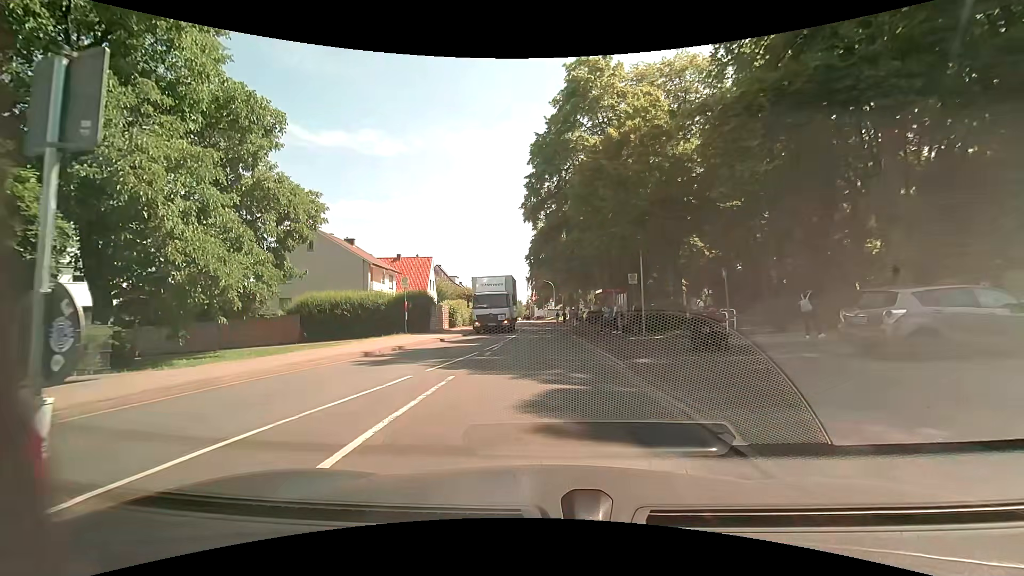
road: residential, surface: asphalt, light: Day
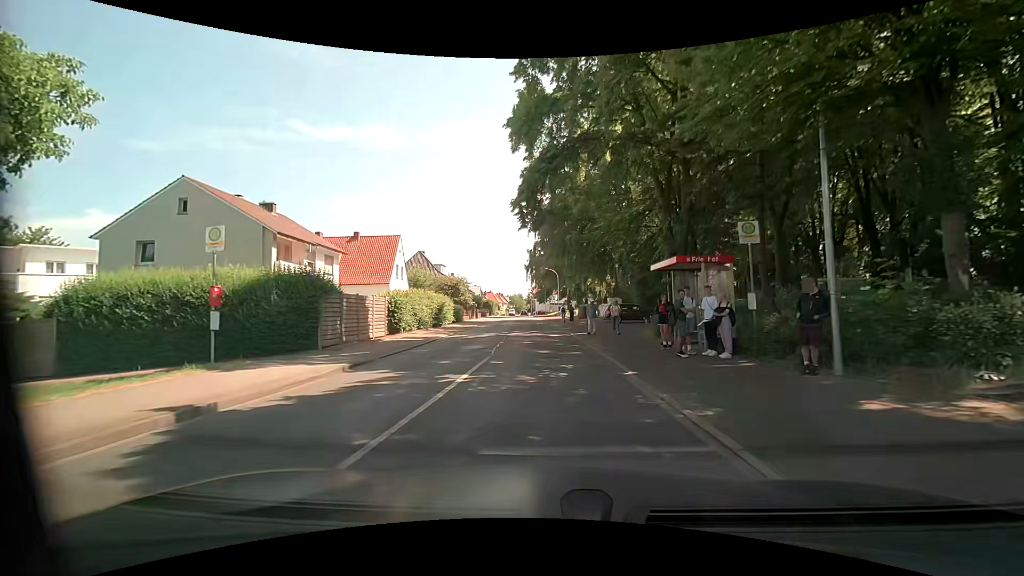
(-0.3, +16.9) m; 0°
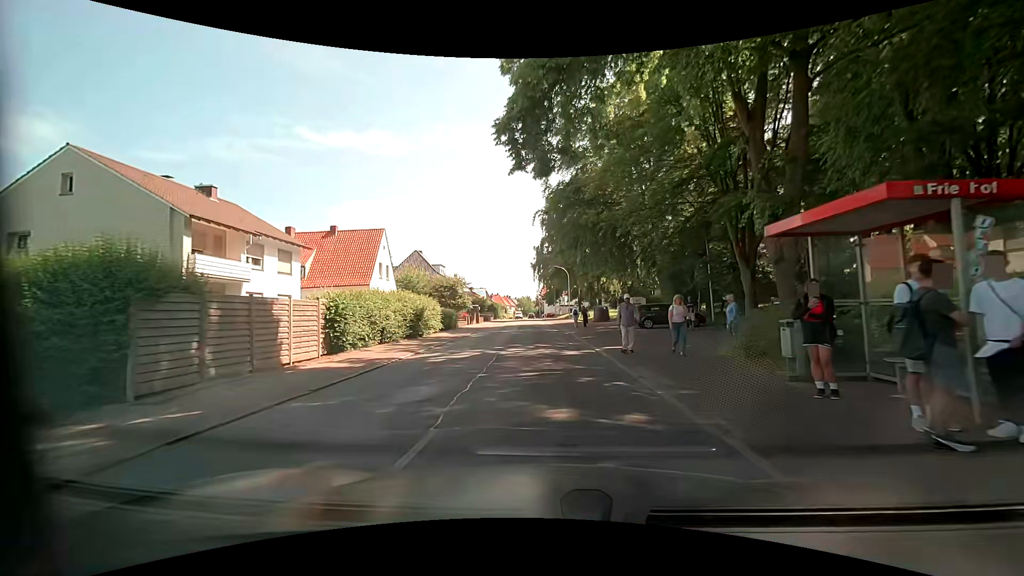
(-0.1, +8.1) m; -1°
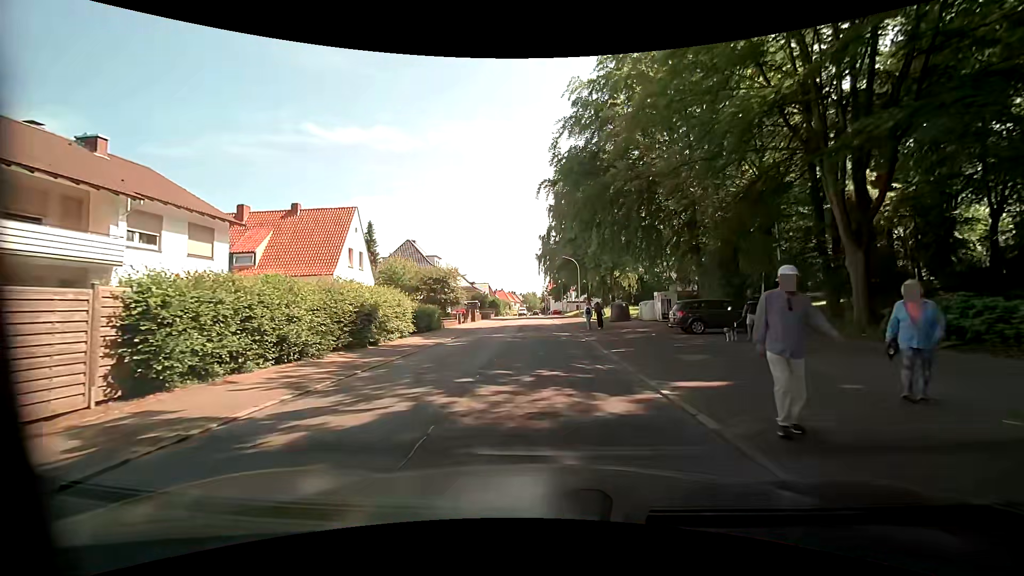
(-0.1, +8.5) m; +2°
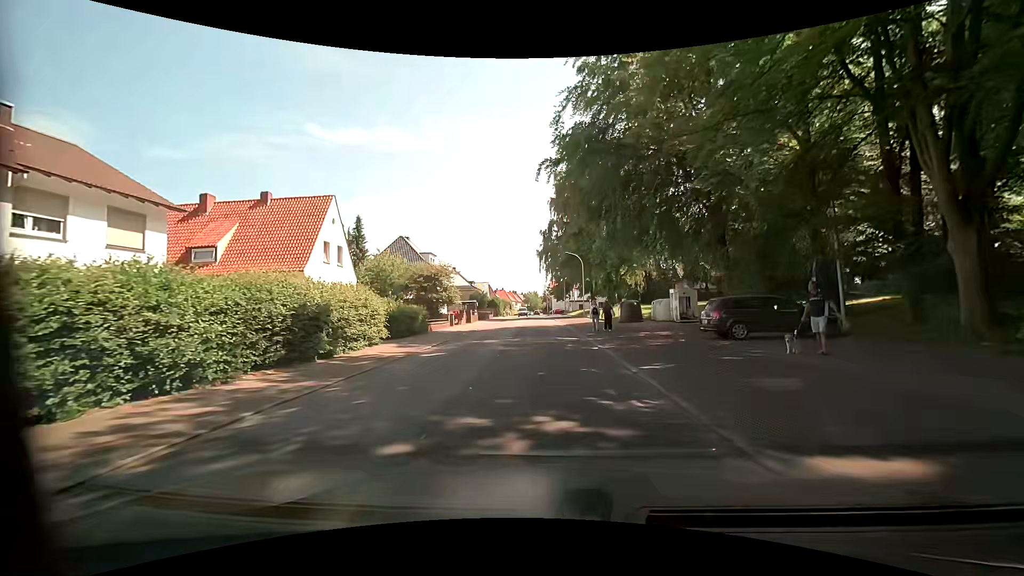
(-0.2, +4.4) m; -3°
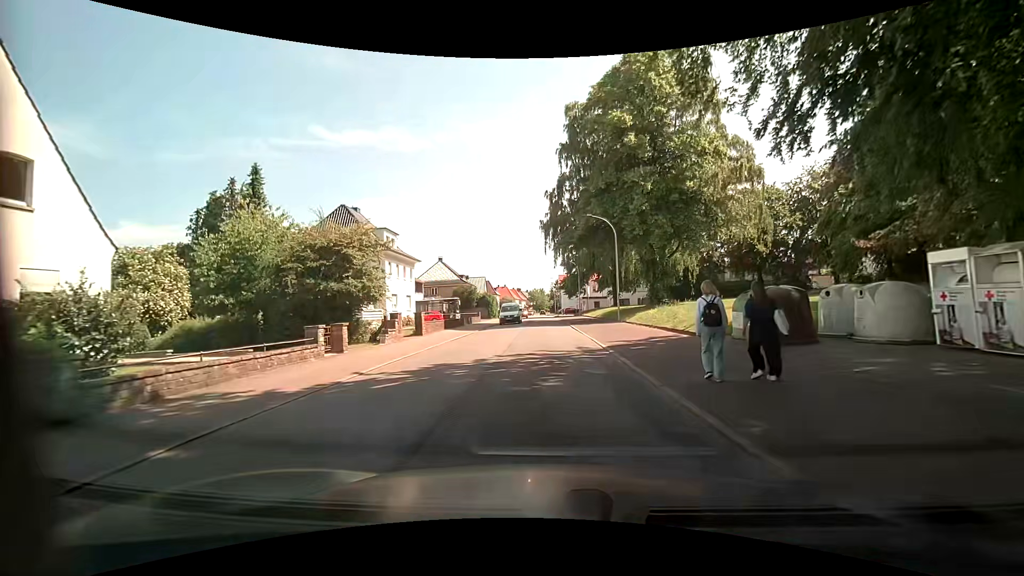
(0.0, +22.4) m; 0°
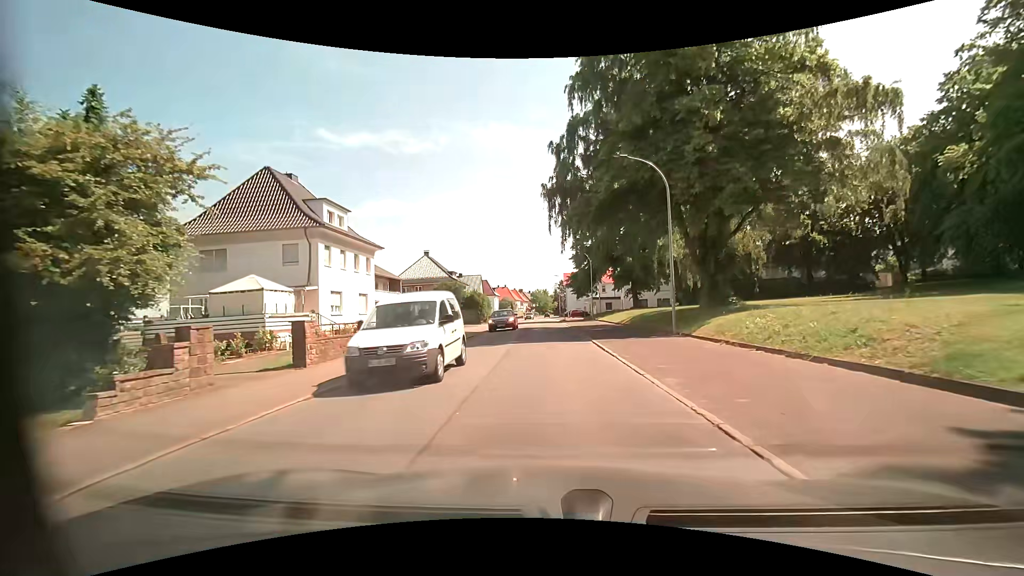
(0.0, +14.0) m; +1°
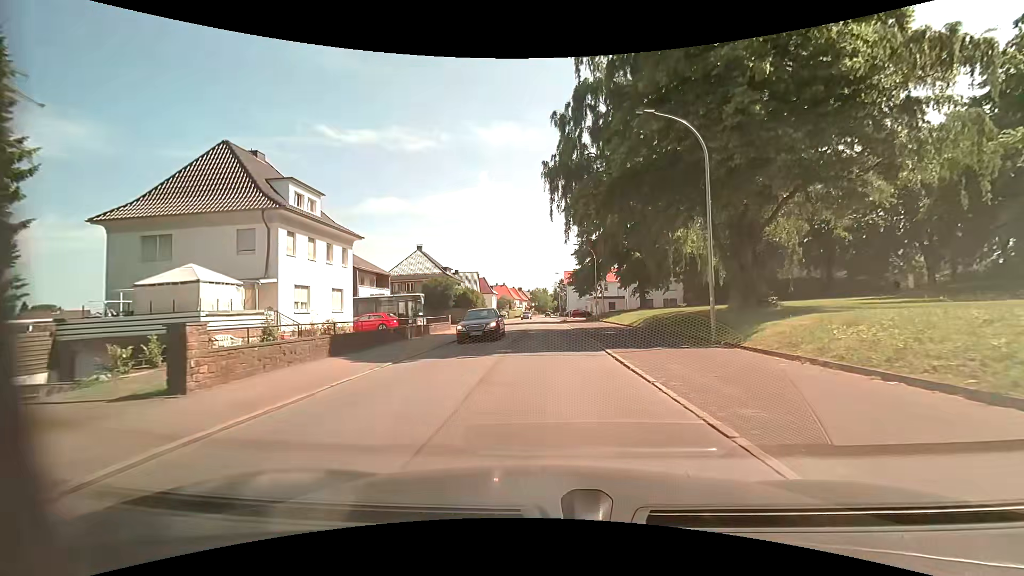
(-0.1, +4.7) m; -1°
(0, +10) (0, +20) (0, +30) (0, +40) (0, +50) (0, +60) (0, +70) (0, +80) (0, +90) (-1, +100) m
